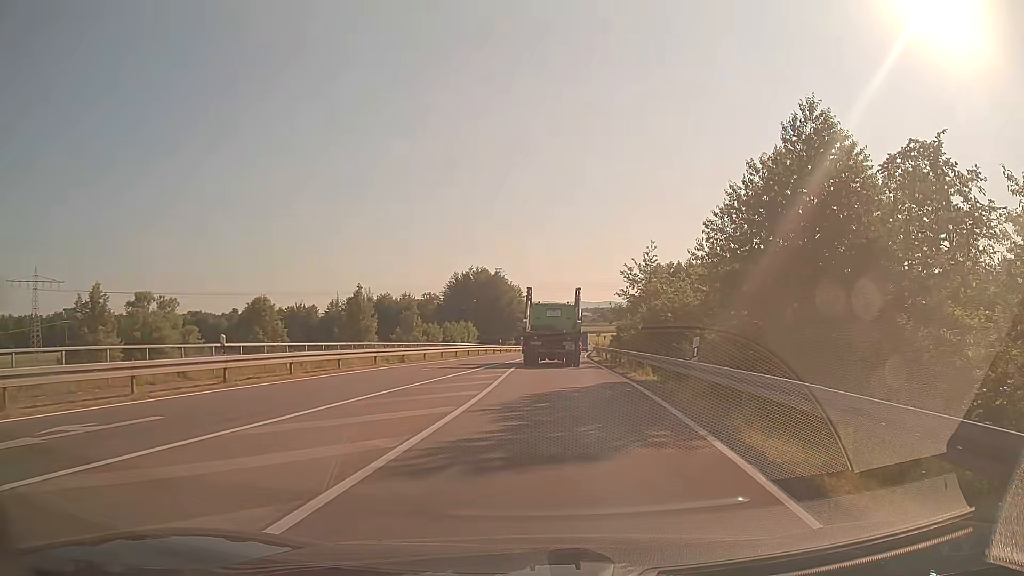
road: secondary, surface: asphalt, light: Day
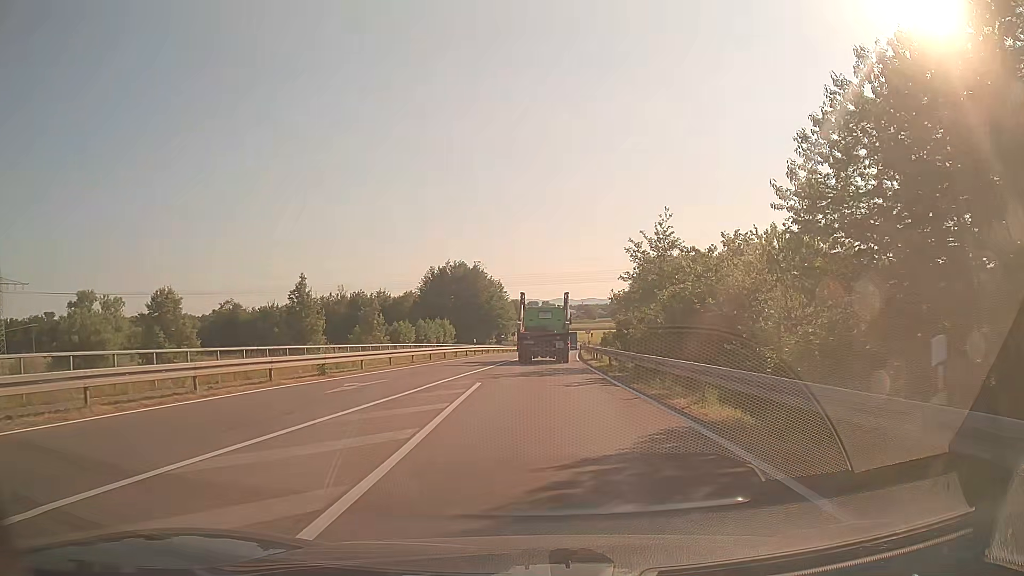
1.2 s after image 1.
(+0.2, +10.3) m; +1°
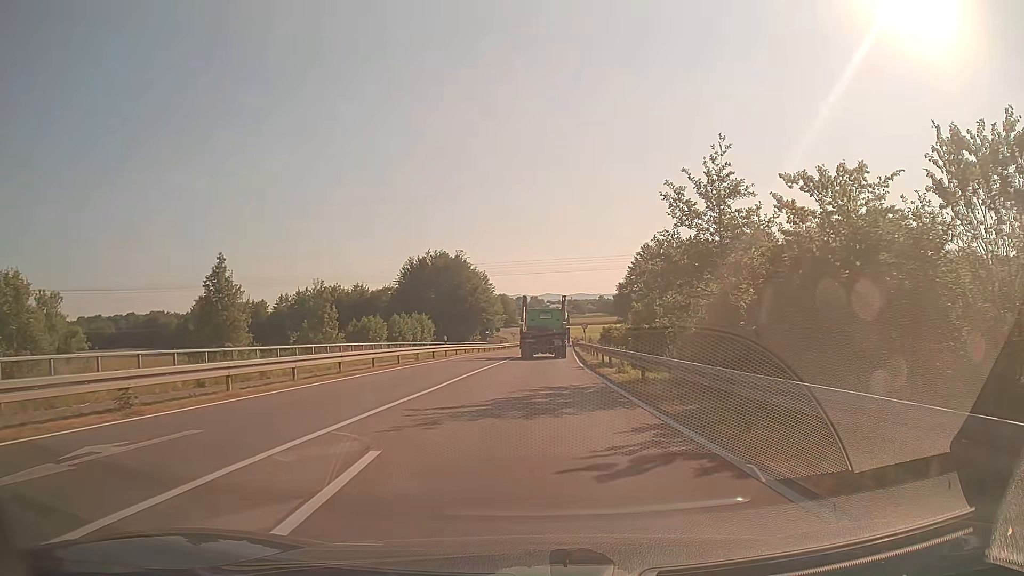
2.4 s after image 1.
(+0.1, +11.5) m; +1°
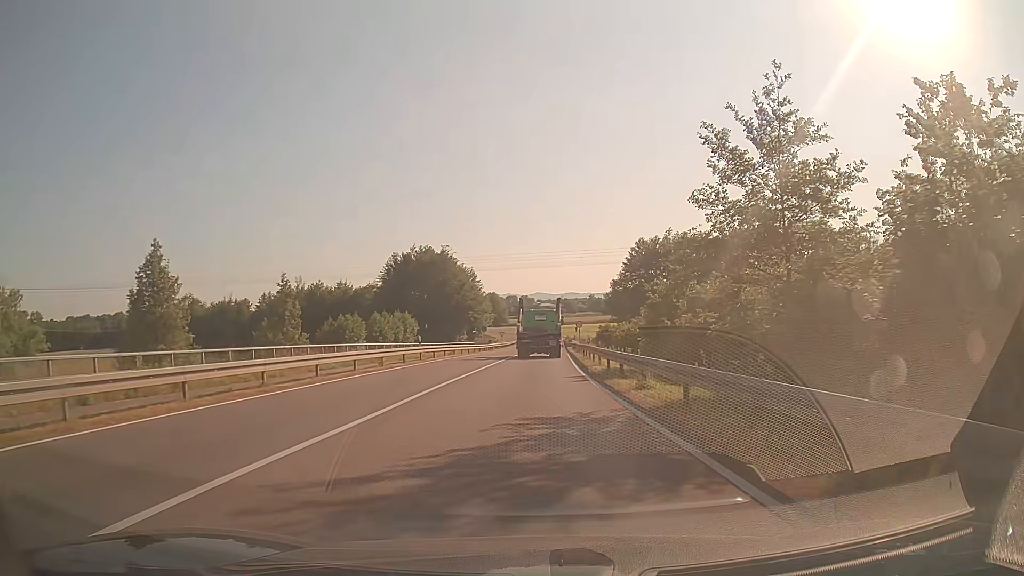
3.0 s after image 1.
(0.0, +6.1) m; +1°
